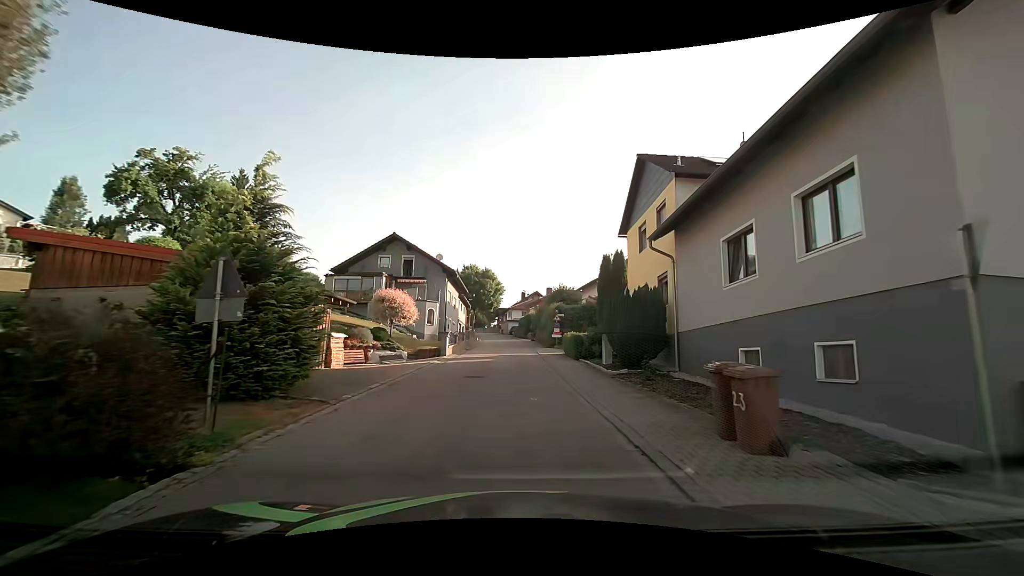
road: tertiary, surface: asphalt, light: Day
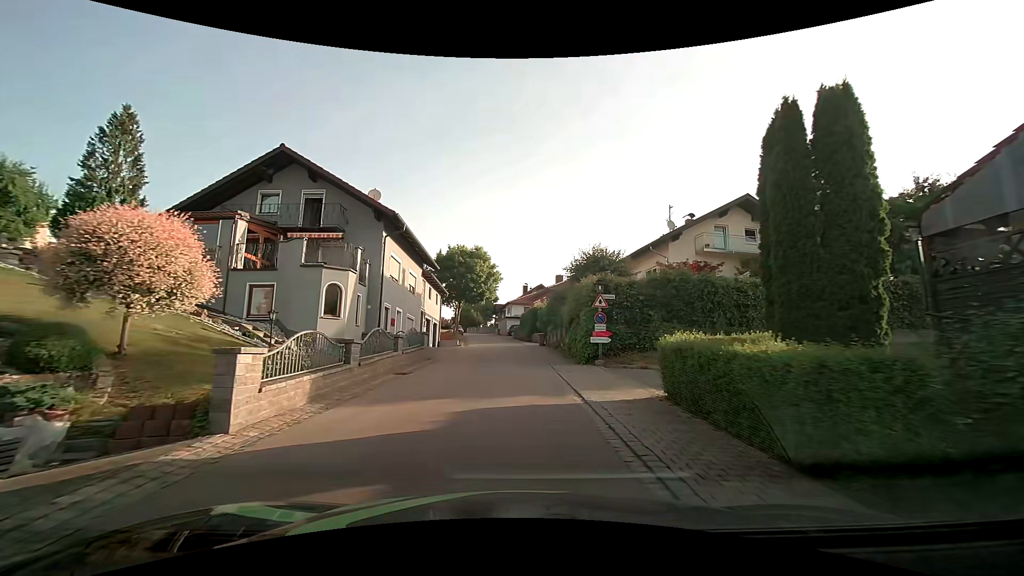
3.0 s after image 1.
(+0.1, +20.2) m; 0°
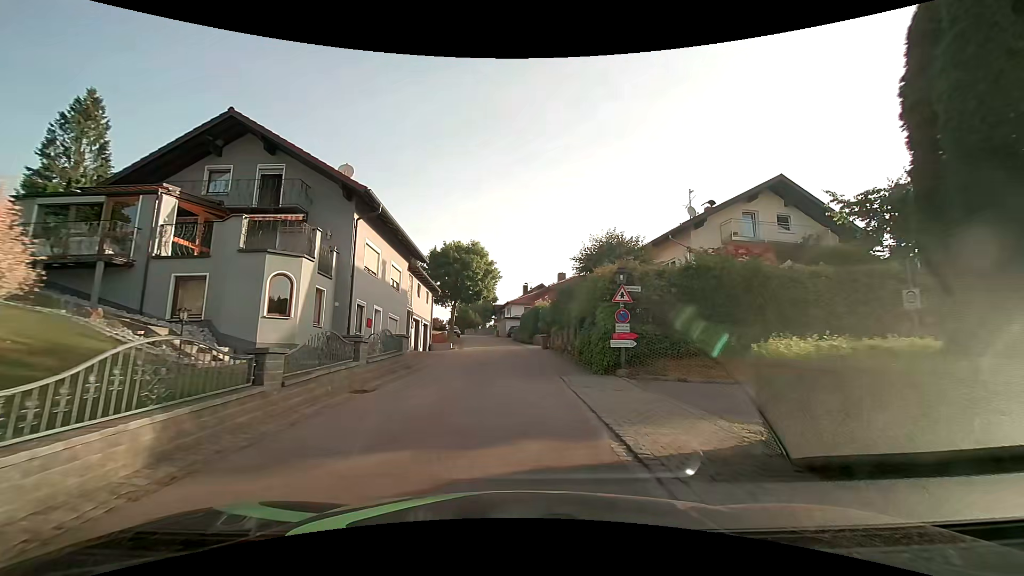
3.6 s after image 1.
(0.0, +3.9) m; 0°
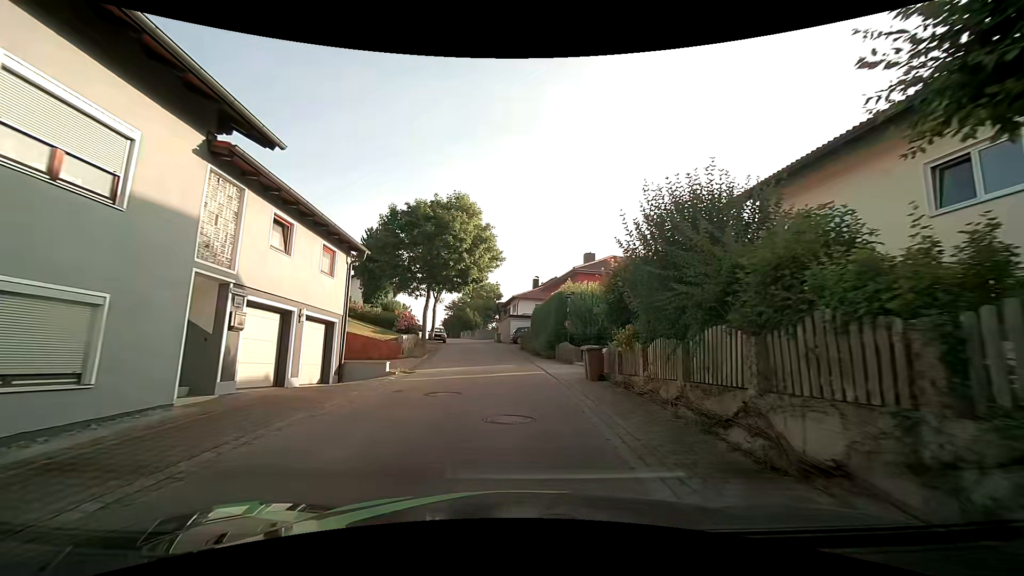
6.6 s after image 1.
(-0.2, +19.0) m; -2°
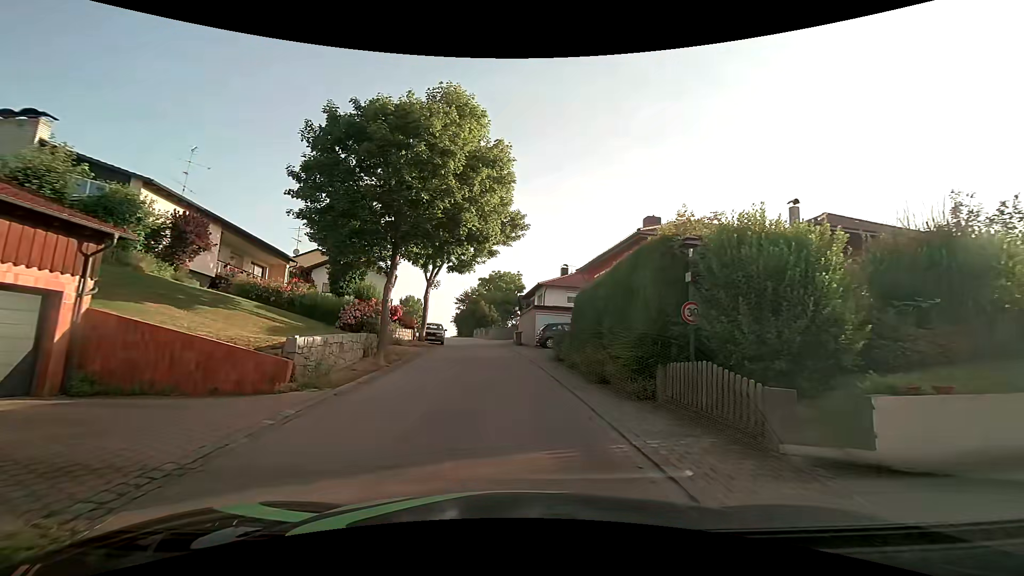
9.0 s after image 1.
(-0.2, +14.3) m; -3°
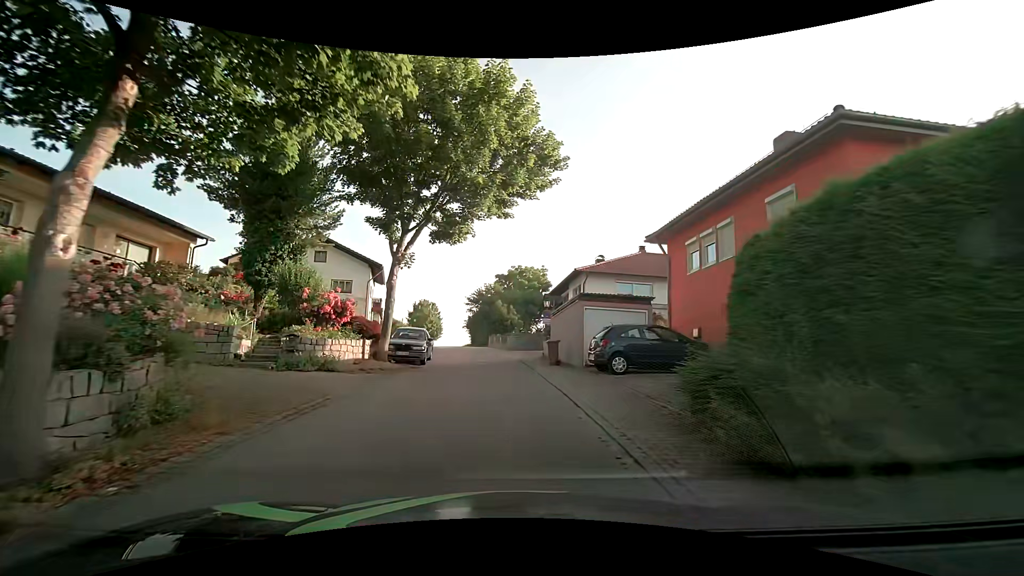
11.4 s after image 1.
(-0.2, +13.9) m; -2°
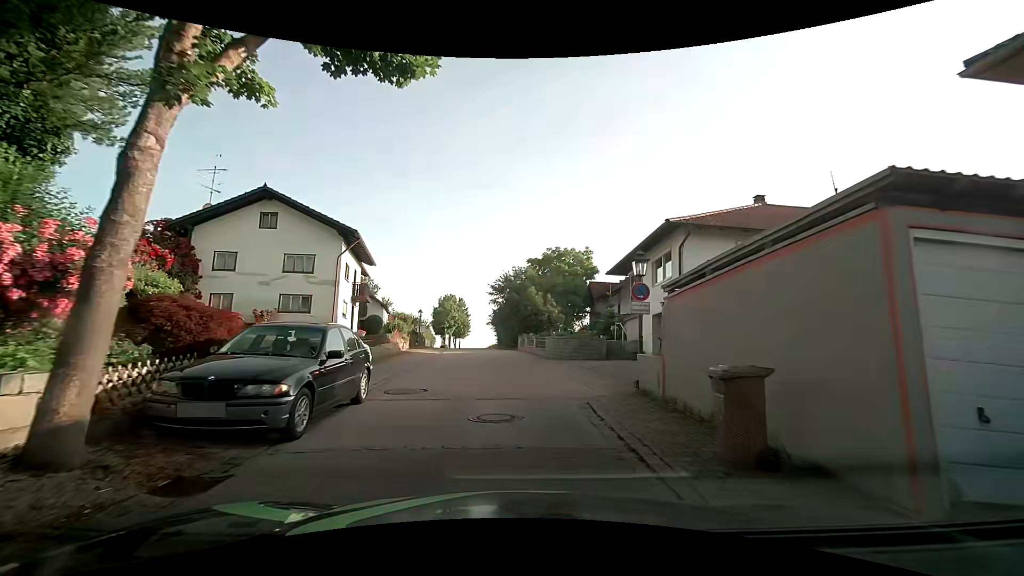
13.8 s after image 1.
(-0.4, +13.7) m; -4°
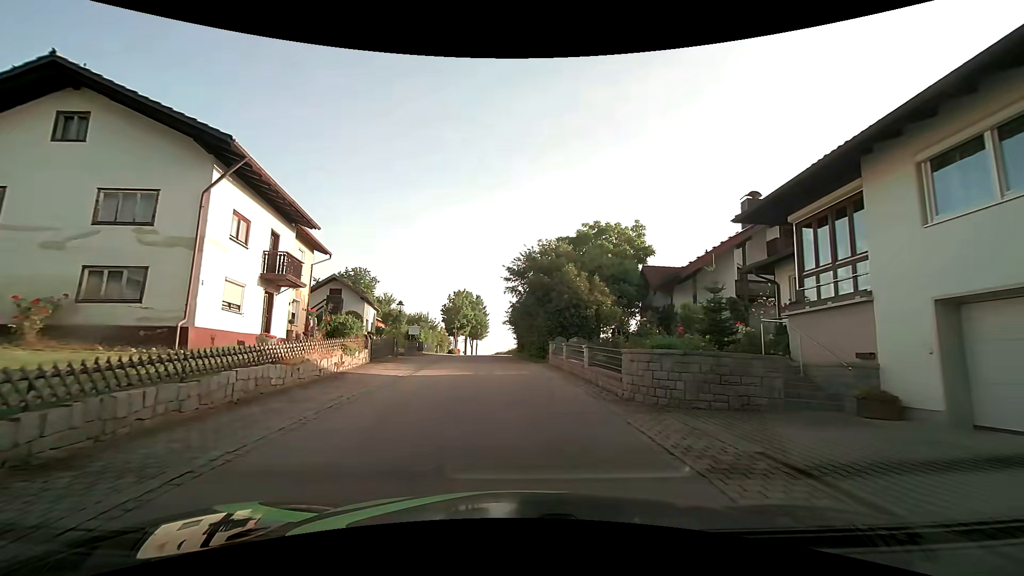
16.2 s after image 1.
(-0.3, +13.7) m; -3°
(0, +10) (0, +20) (-1, +30) (-1, +40) (-2, +50) (-3, +60) (-3, +70) (-4, +80) (-5, +90) (-7, +100) m
